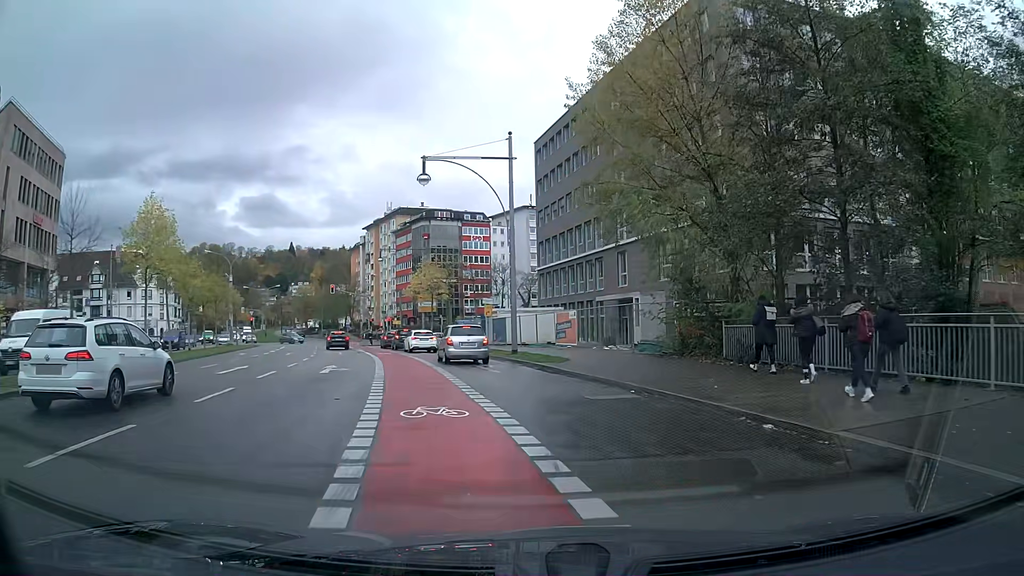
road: primary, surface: asphalt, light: Day
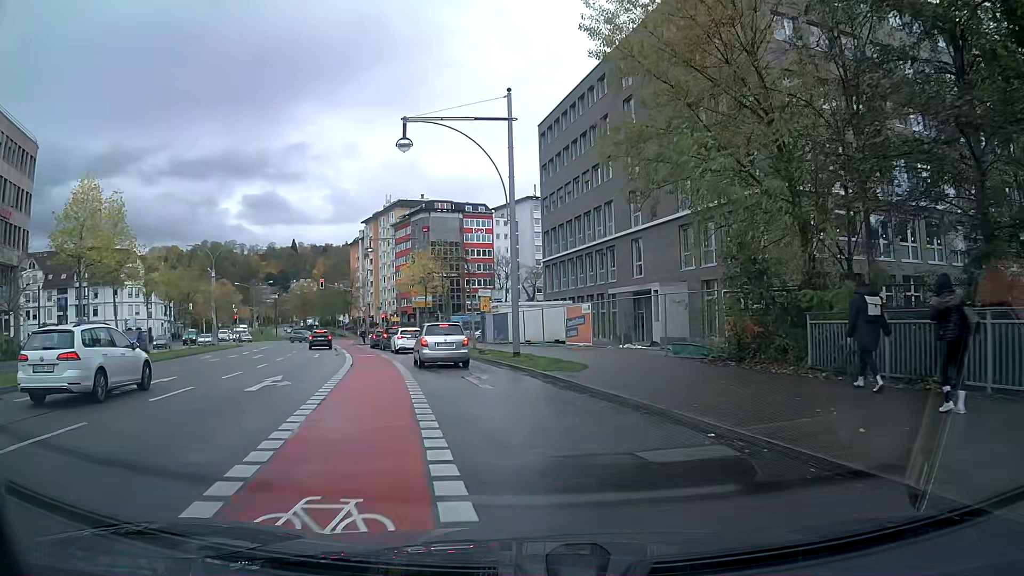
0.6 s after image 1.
(-0.1, +5.6) m; -1°
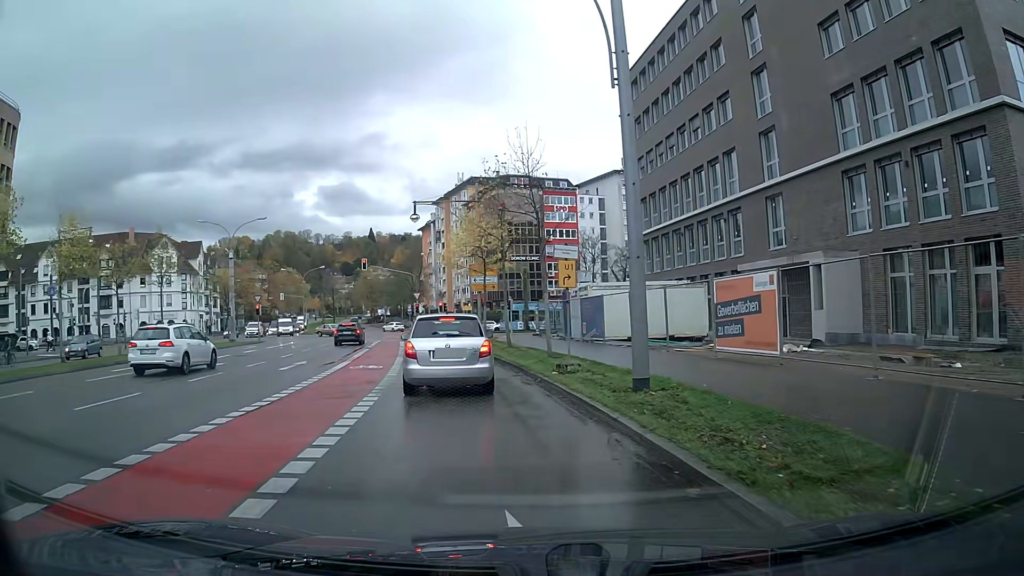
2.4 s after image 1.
(-0.7, +13.8) m; -6°
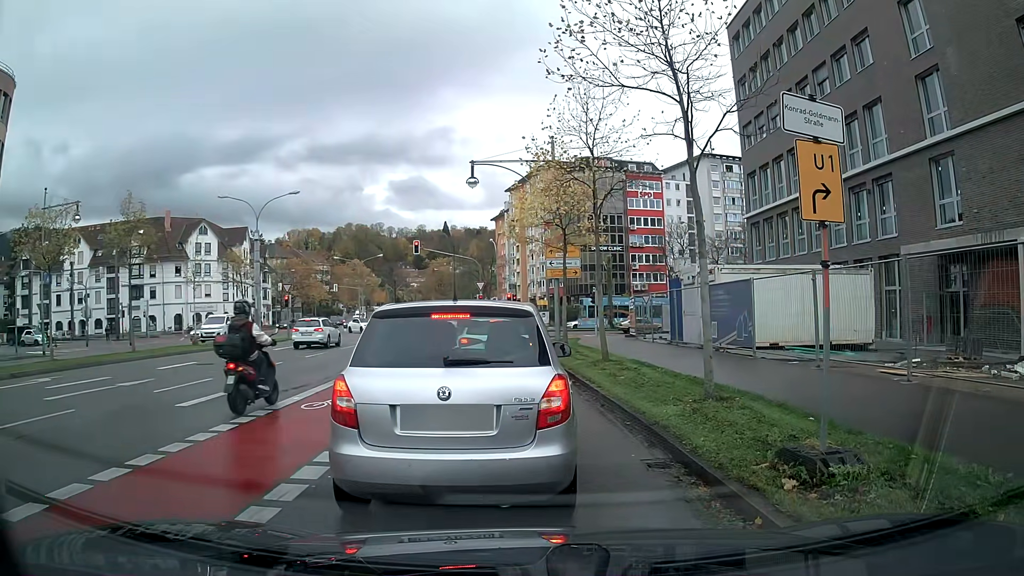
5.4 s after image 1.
(-0.6, +9.4) m; -7°
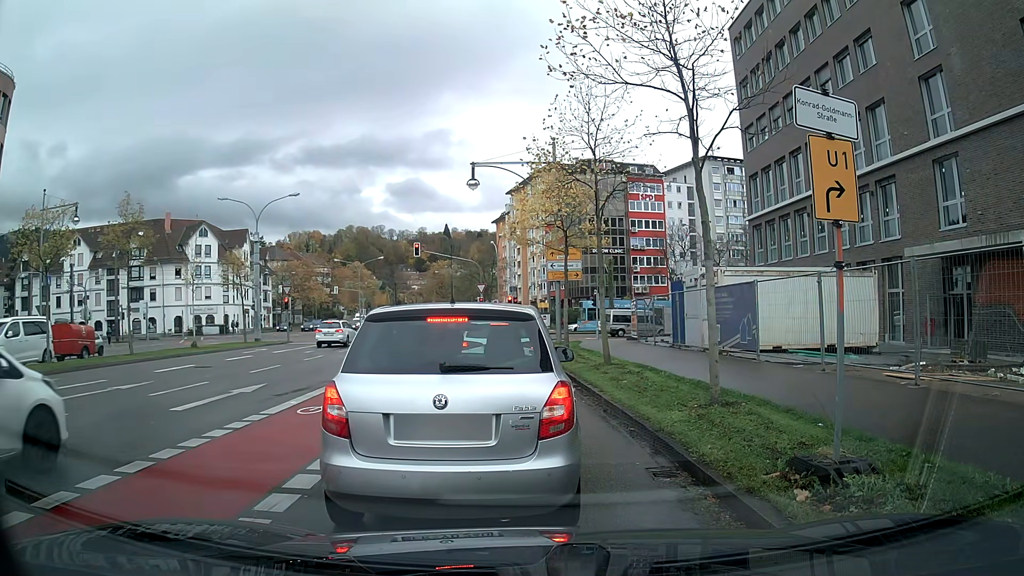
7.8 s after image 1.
(0.0, +0.3) m; 0°
